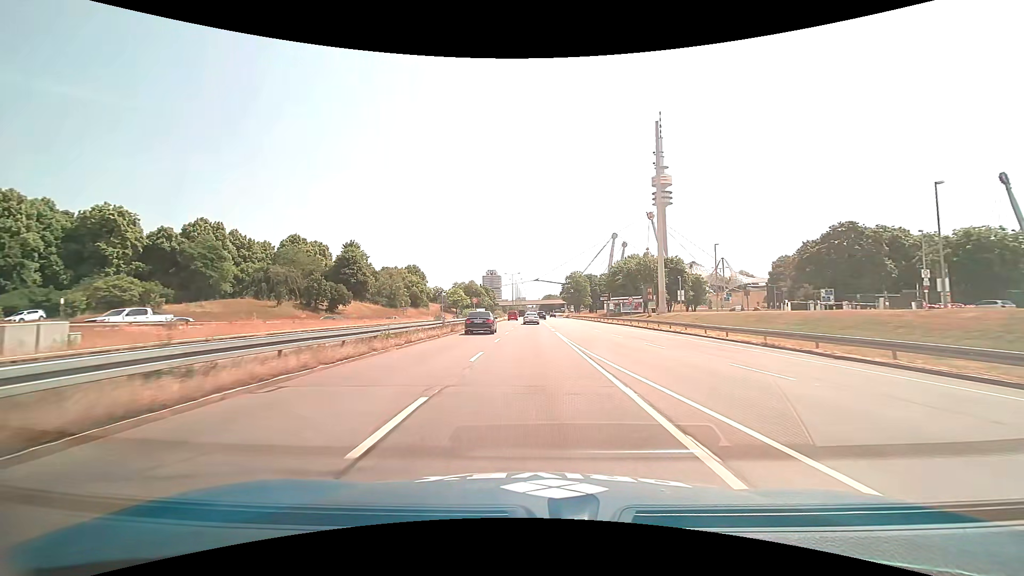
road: trunk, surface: asphalt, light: Day
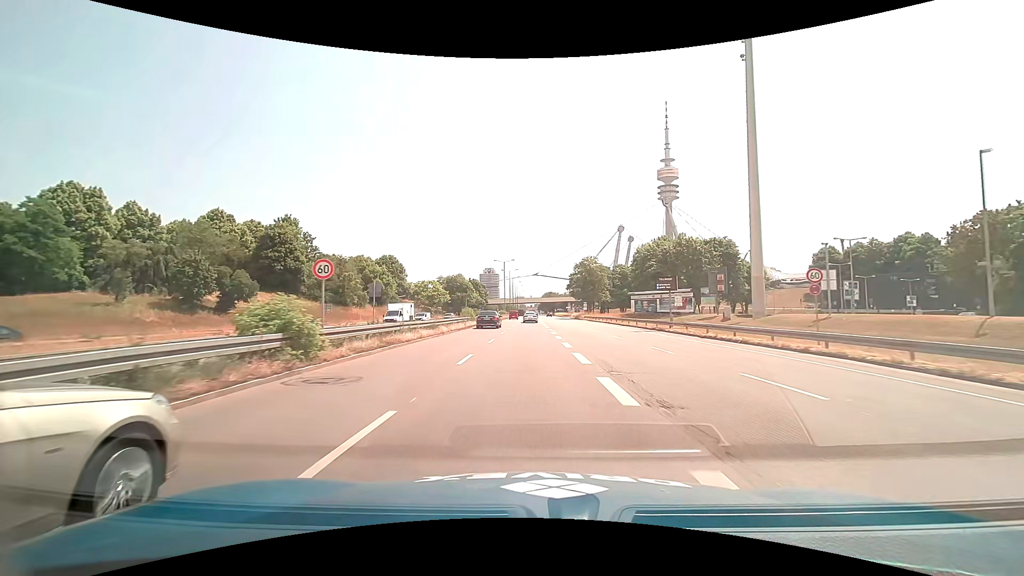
(0.0, +37.2) m; 0°
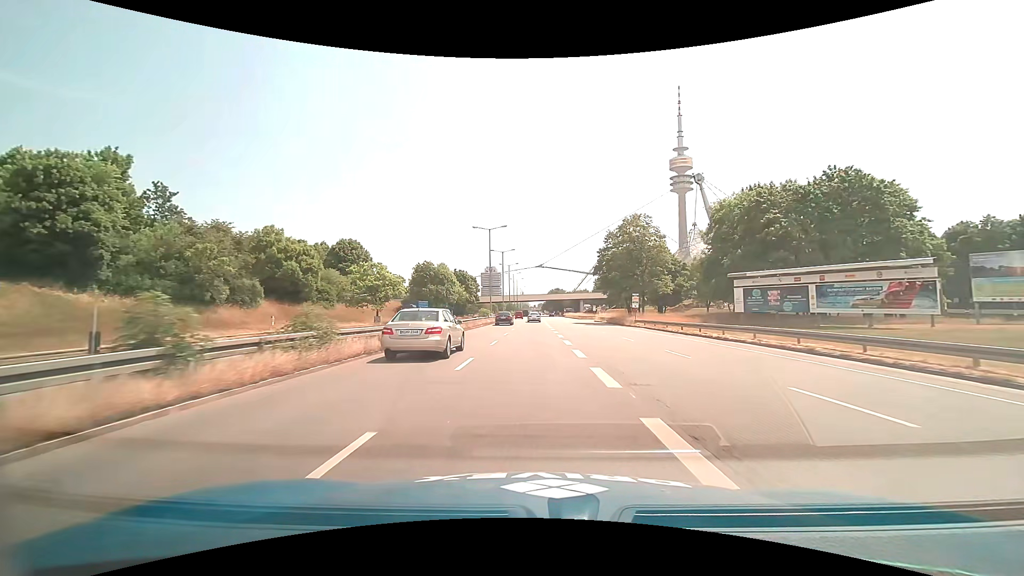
(0.0, +46.2) m; 0°
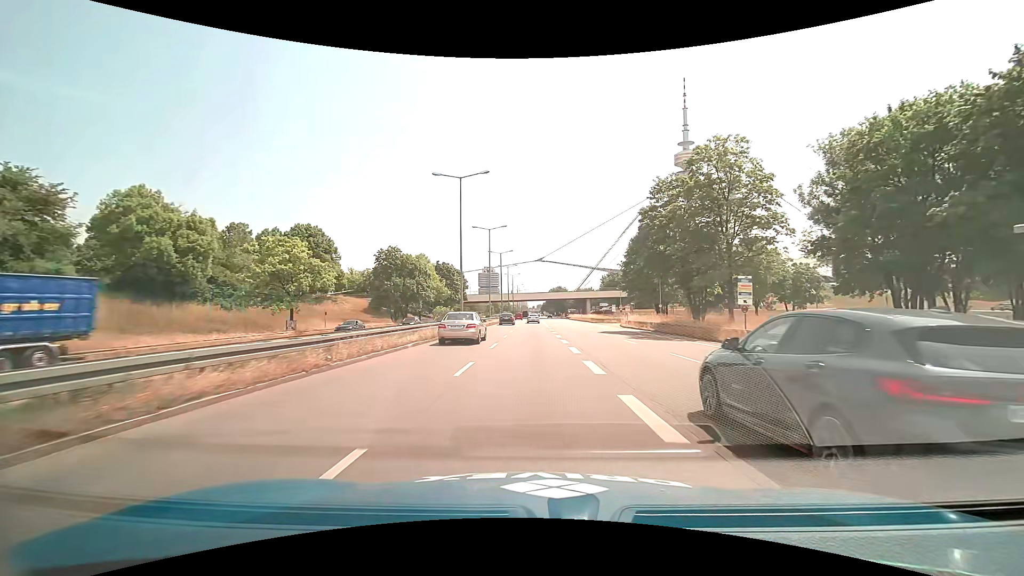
(-0.1, +27.7) m; 0°
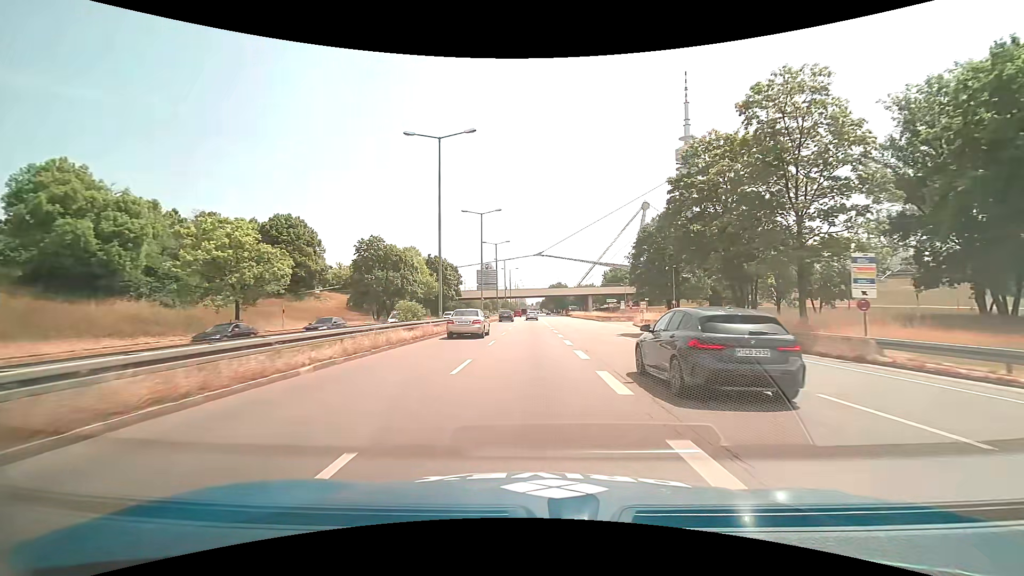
(0.0, +9.2) m; 0°
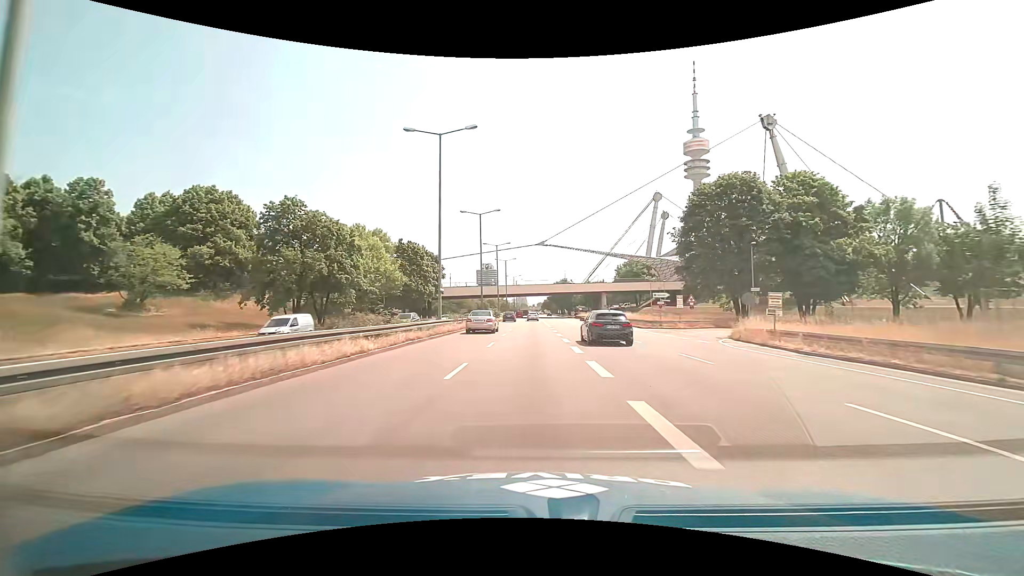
(0.0, +27.8) m; 0°
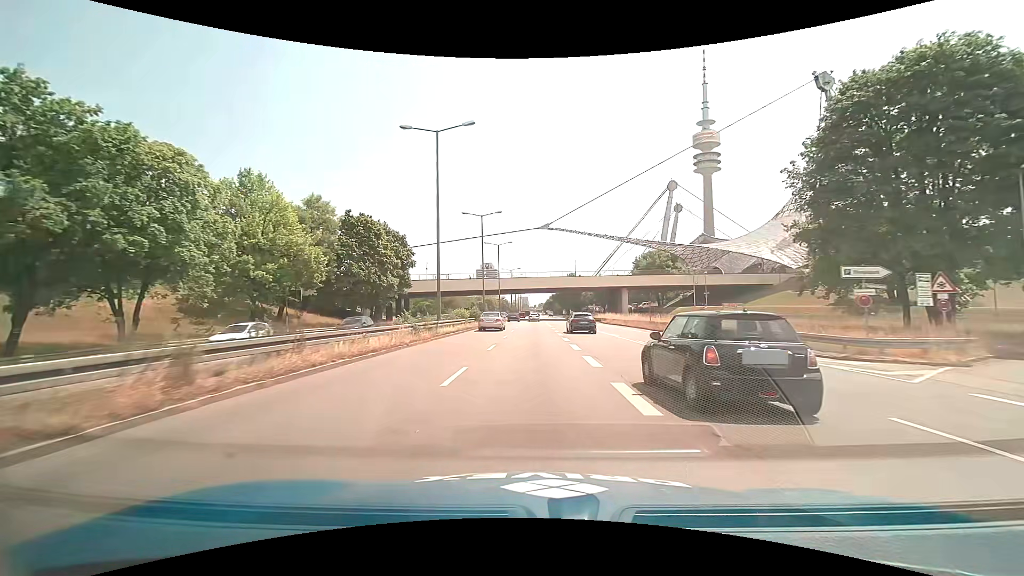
(-0.1, +27.8) m; 0°
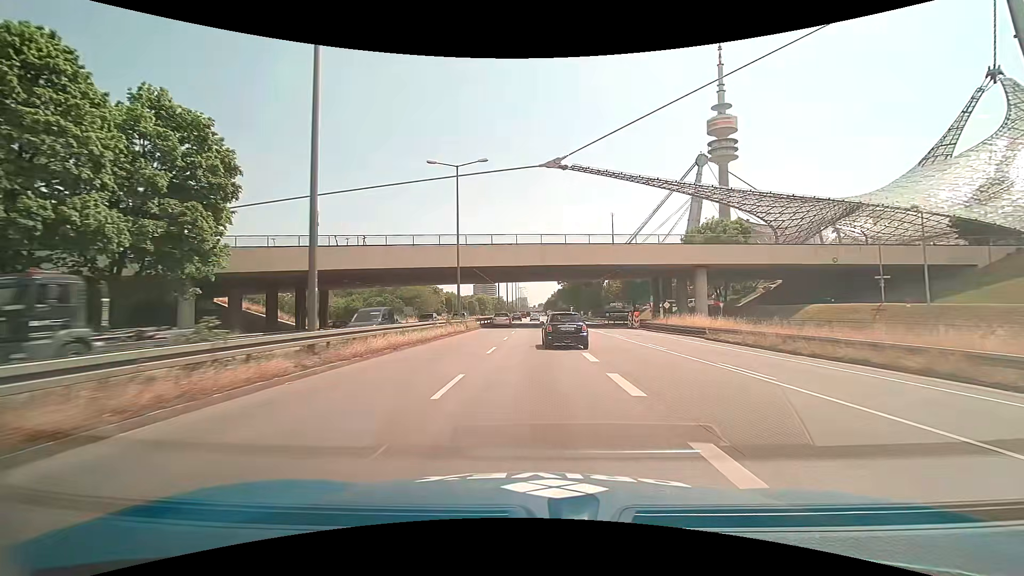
(0.0, +46.5) m; 0°
(0, +10) (0, +20) (0, +30) (0, +40) (0, +50) (0, +60) (0, +70) (0, +80) (0, +90) (0, +100) m
